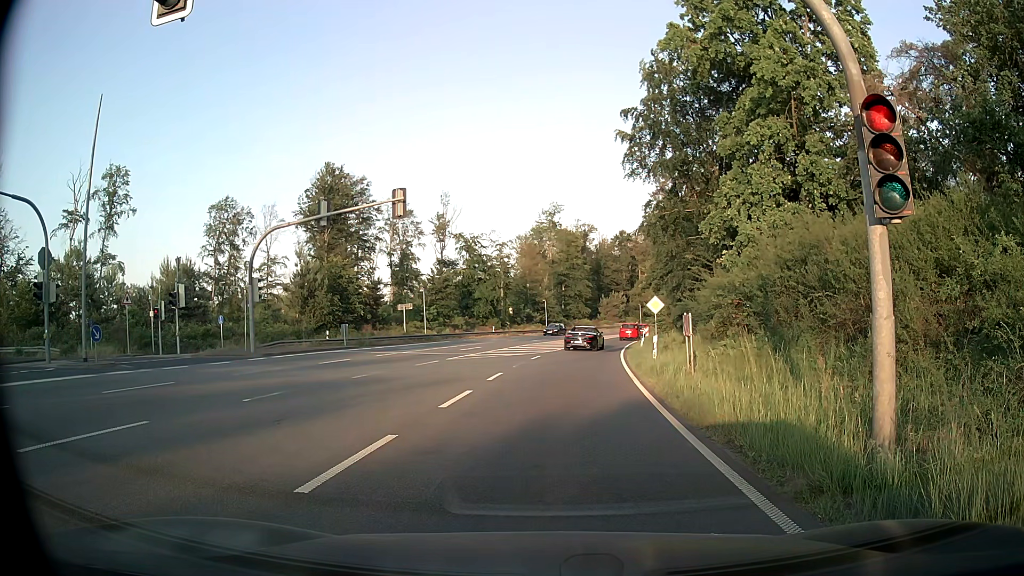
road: primary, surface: asphalt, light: Day
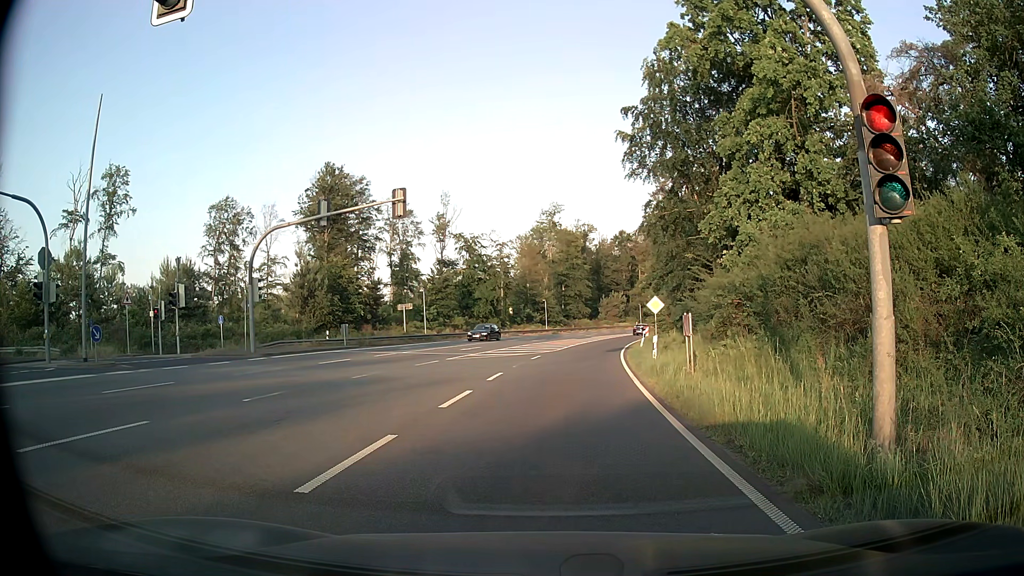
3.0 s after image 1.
(0.0, 0.0) m; 0°
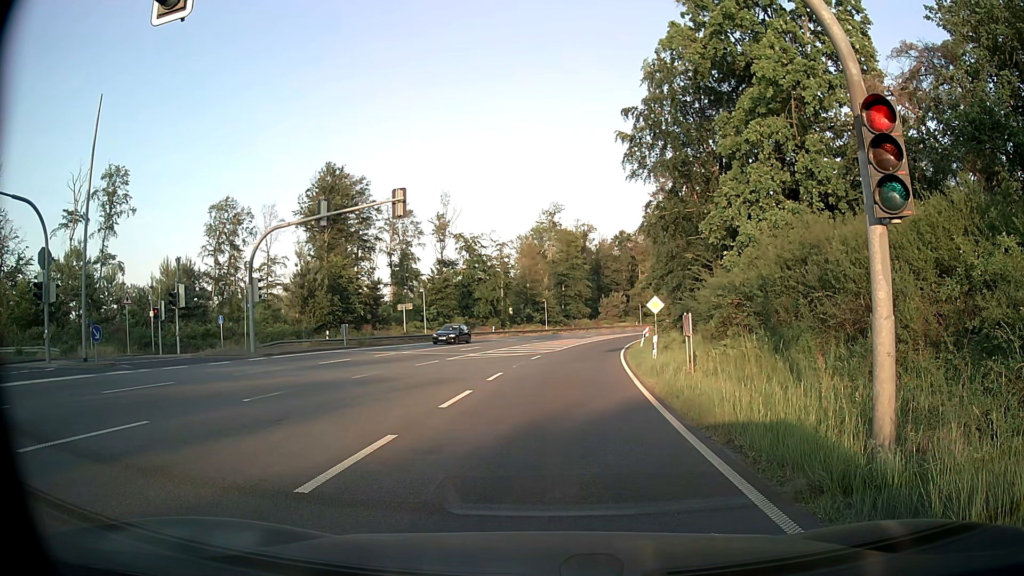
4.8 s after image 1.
(0.0, 0.0) m; 0°
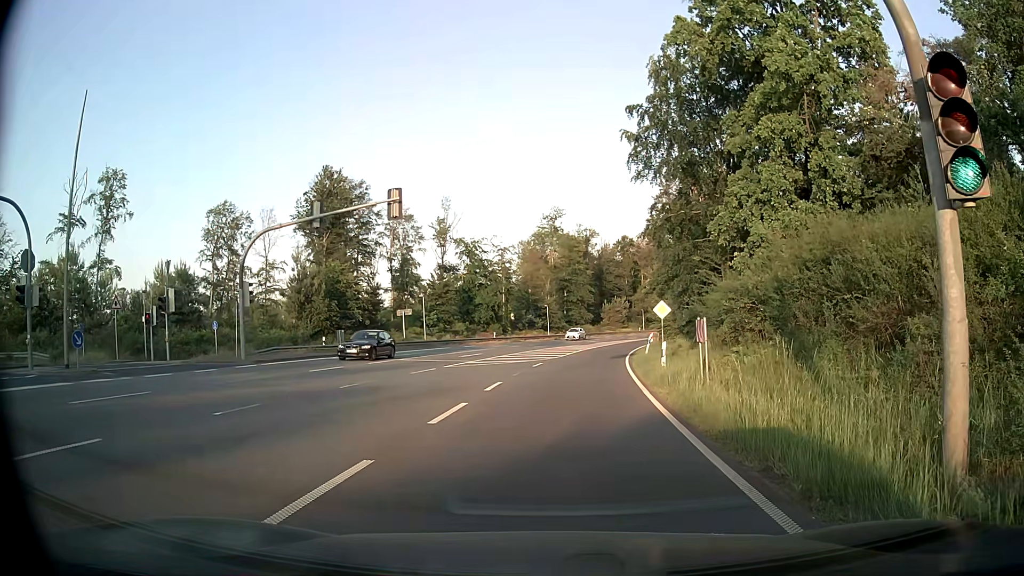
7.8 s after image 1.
(0.0, +1.4) m; -1°
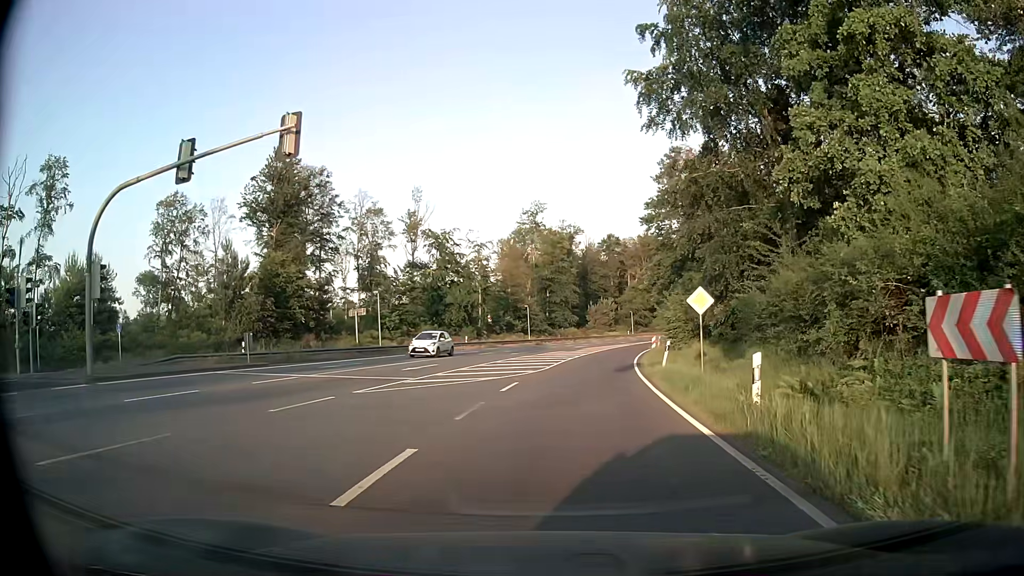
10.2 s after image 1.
(+0.4, +11.3) m; +3°
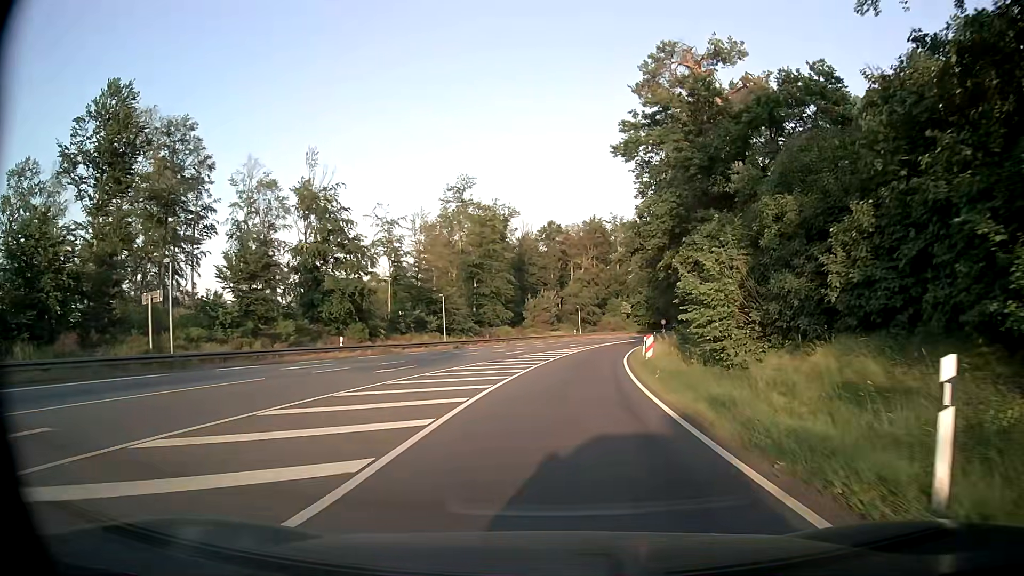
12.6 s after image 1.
(+1.2, +23.5) m; +5°
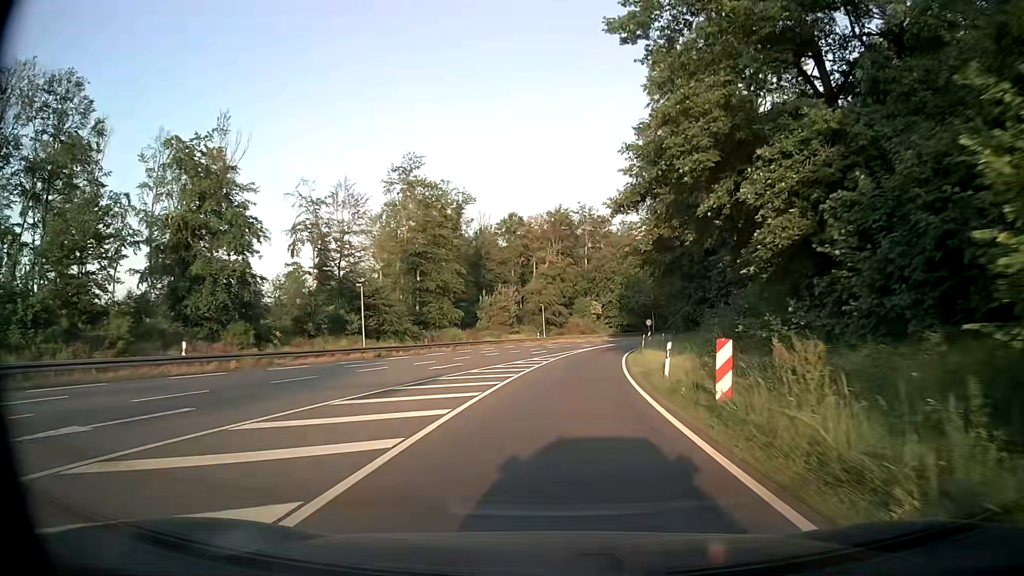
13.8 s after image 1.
(+0.6, +16.2) m; +3°
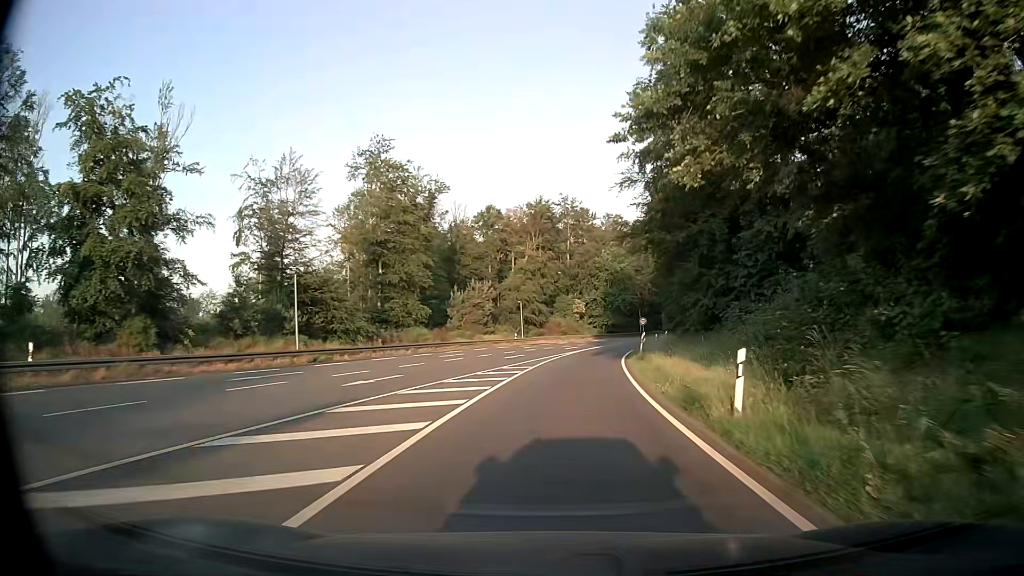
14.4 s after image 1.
(+0.2, +9.1) m; +2°
(0, +10) (+1, +20) (+2, +30) (+3, +40) (+4, +50) (+6, +60) (+8, +69) (+11, +79) (+14, +89) (+17, +98) m
